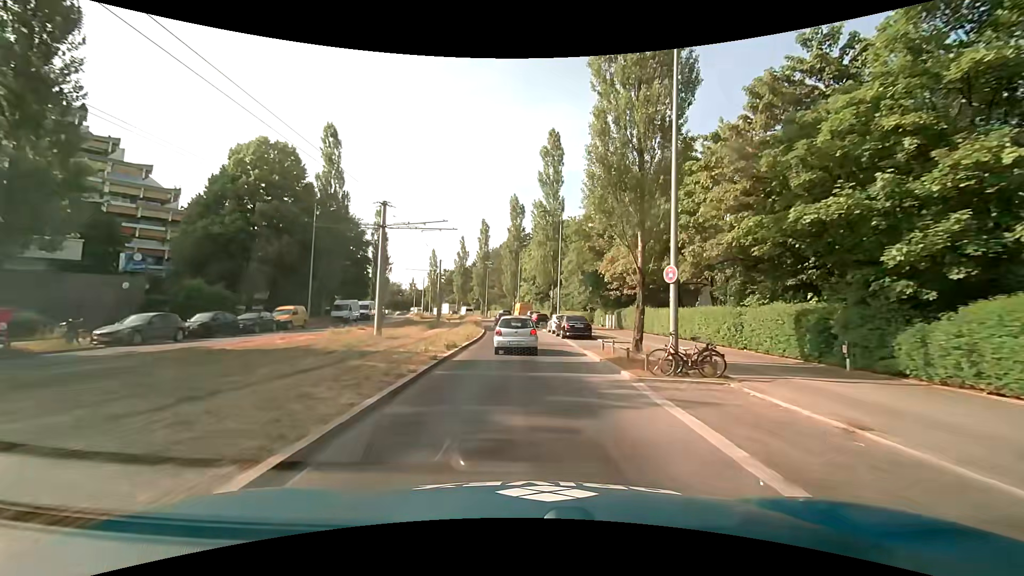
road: secondary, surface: asphalt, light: Day
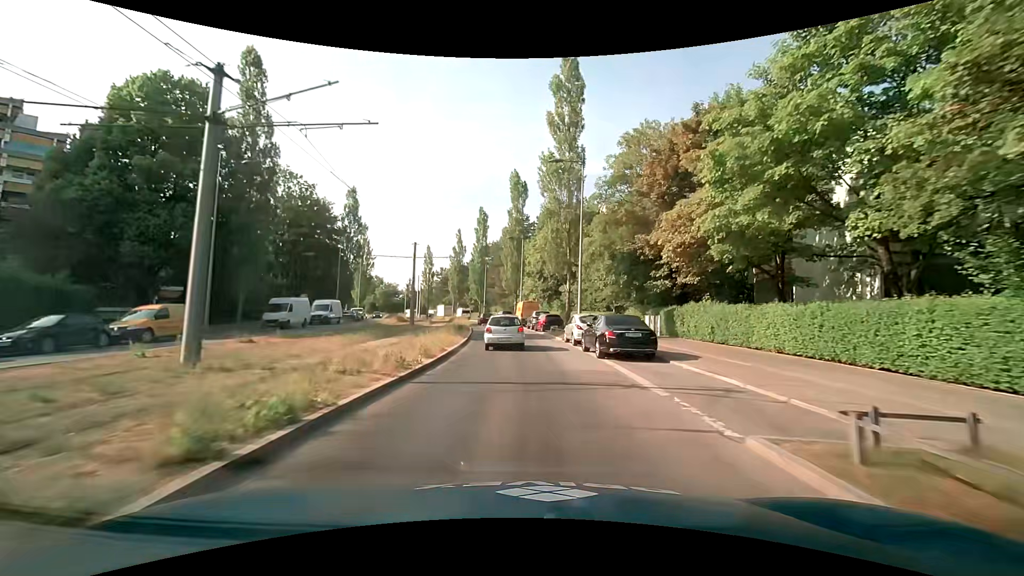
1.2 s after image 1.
(-0.1, +14.5) m; -1°
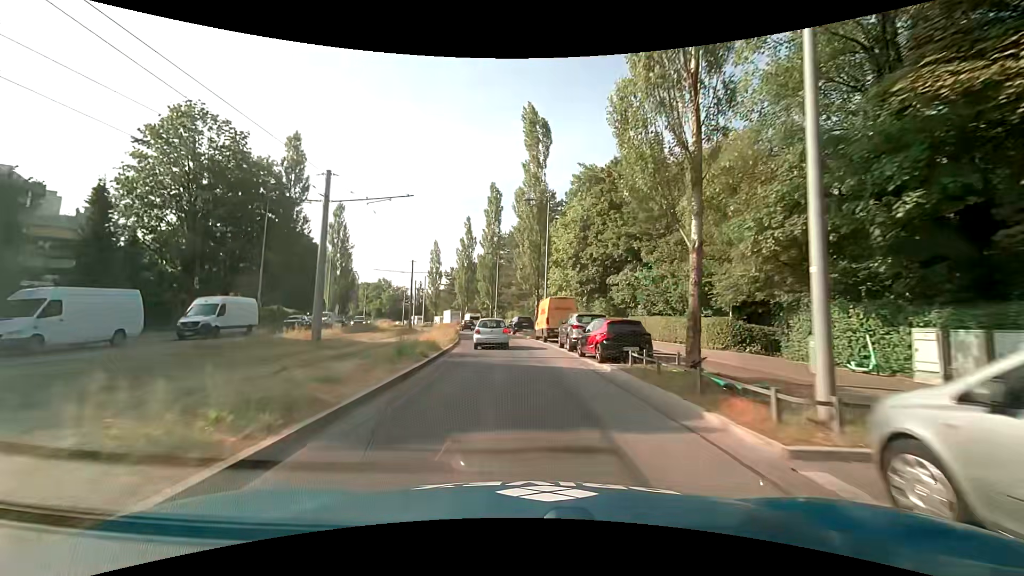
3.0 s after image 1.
(-0.4, +22.1) m; -2°
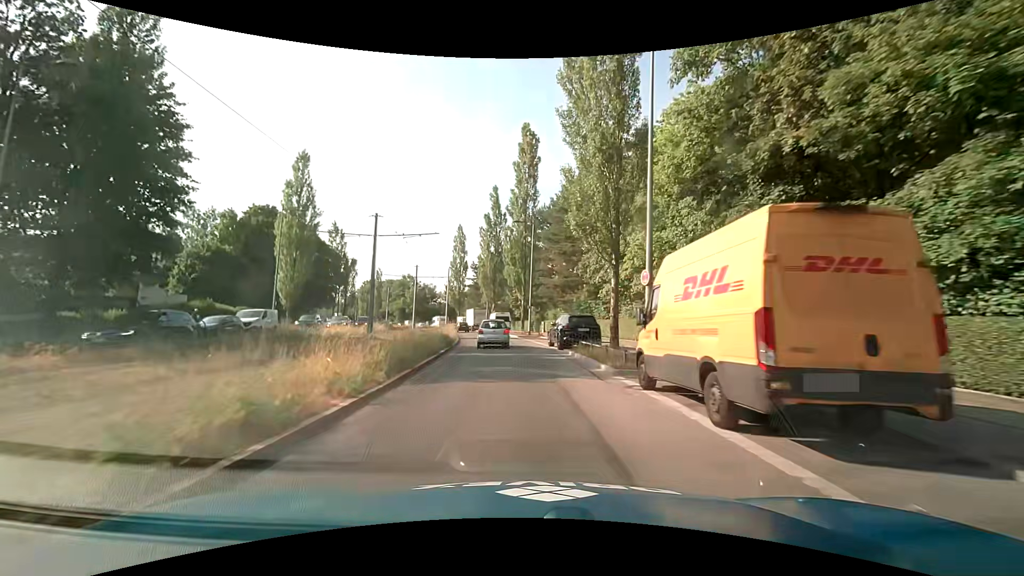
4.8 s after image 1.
(-1.0, +23.0) m; -5°
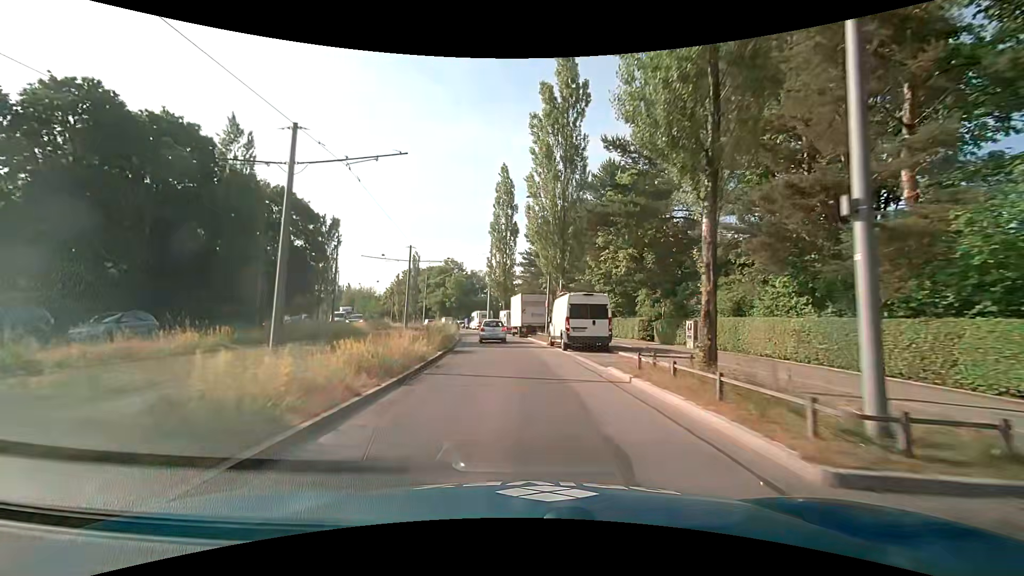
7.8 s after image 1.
(-2.7, +38.6) m; -8°
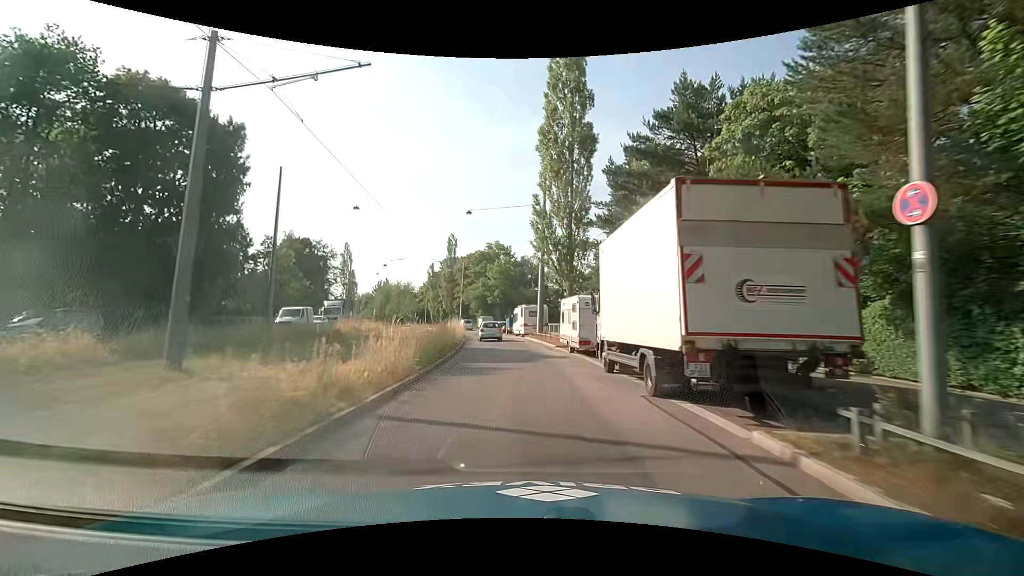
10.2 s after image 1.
(-1.6, +30.8) m; -6°
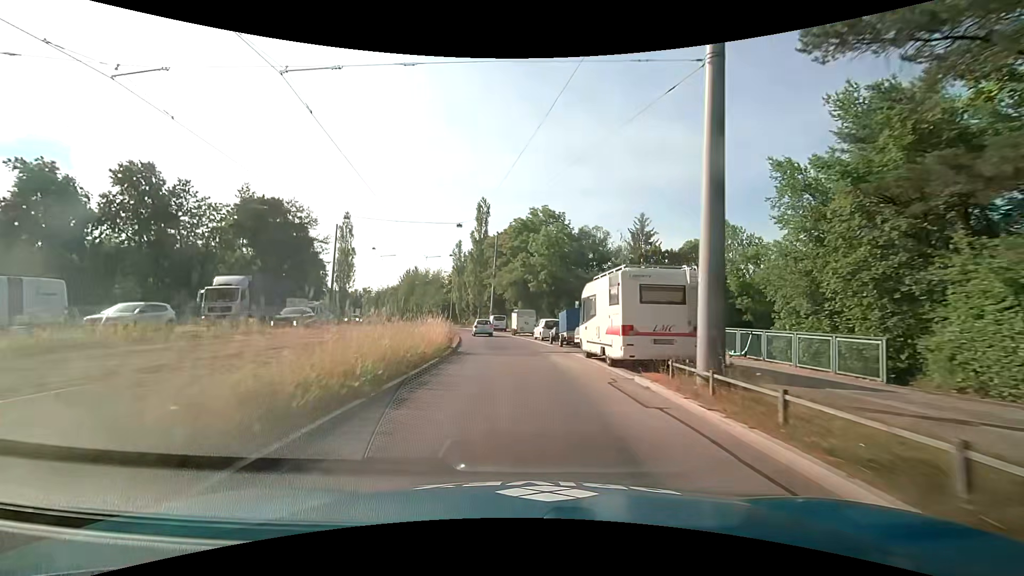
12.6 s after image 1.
(-1.6, +30.5) m; -6°
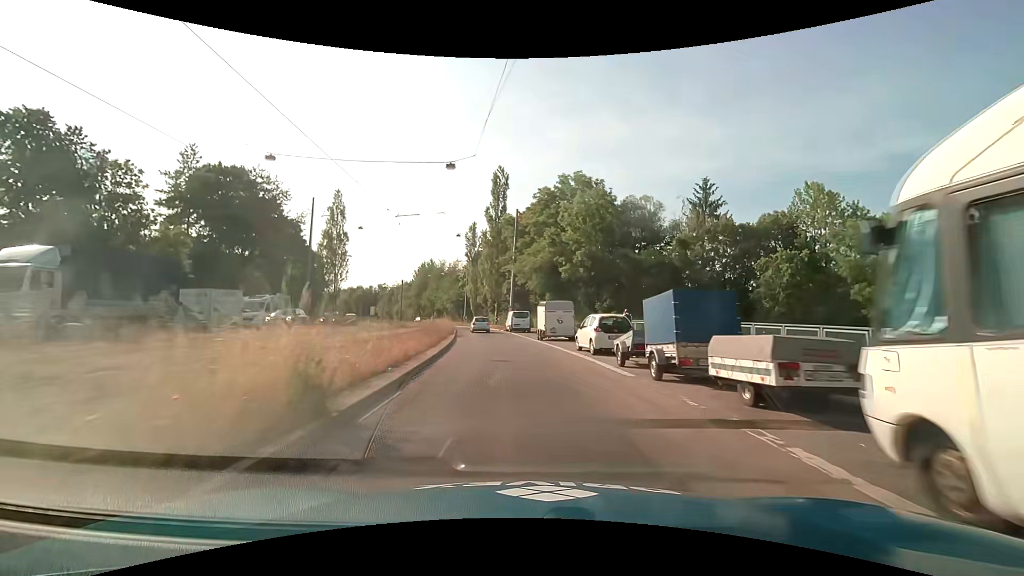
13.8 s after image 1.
(-0.3, +15.3) m; -3°
(0, +10) (-1, +20) (-2, +30) (-3, +40) (-4, +50) (-6, +60) (-8, +69) (-12, +79) (-16, +88) (-20, +97) m
